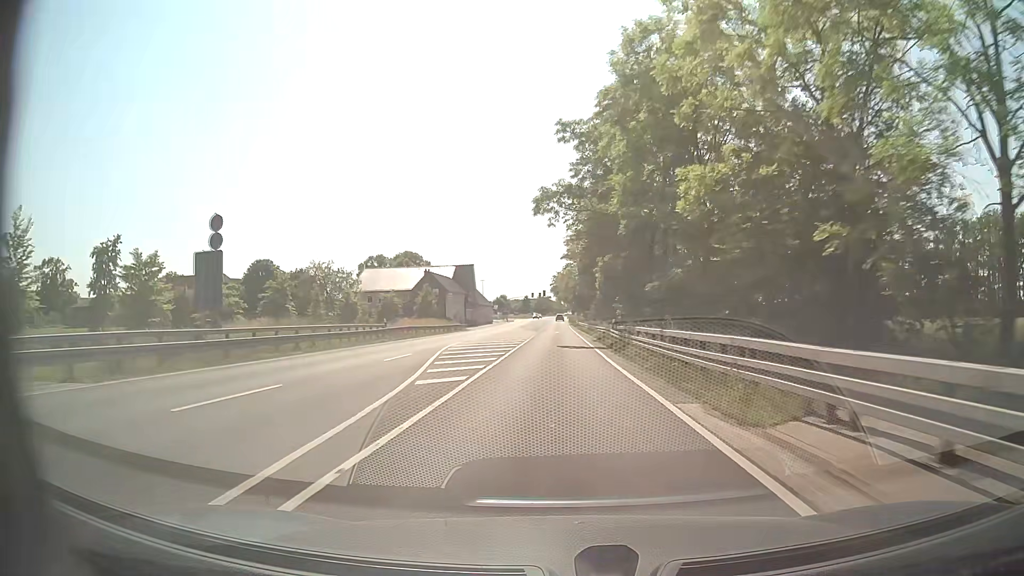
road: primary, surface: asphalt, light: Day
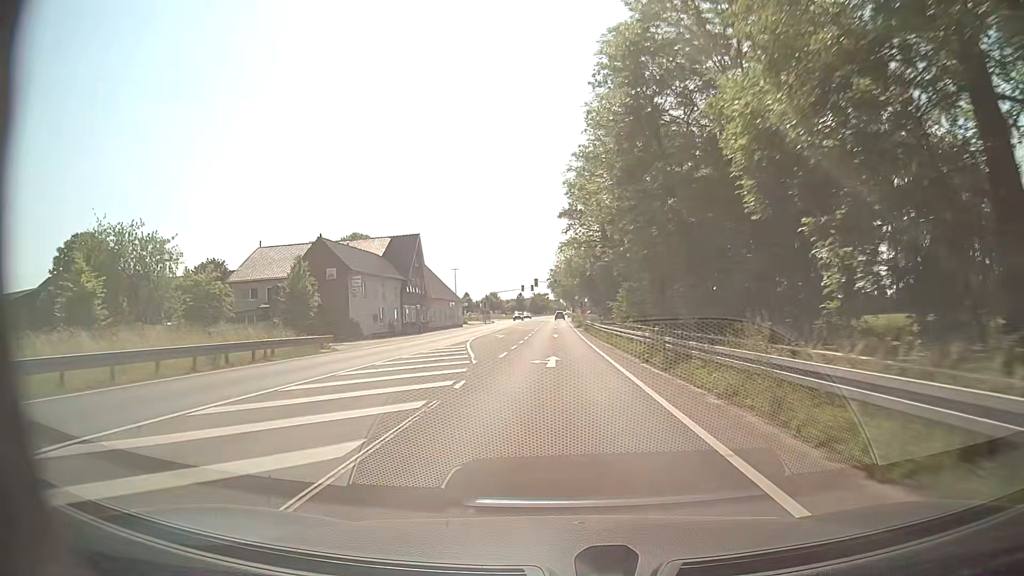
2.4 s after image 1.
(0.0, +43.8) m; 0°
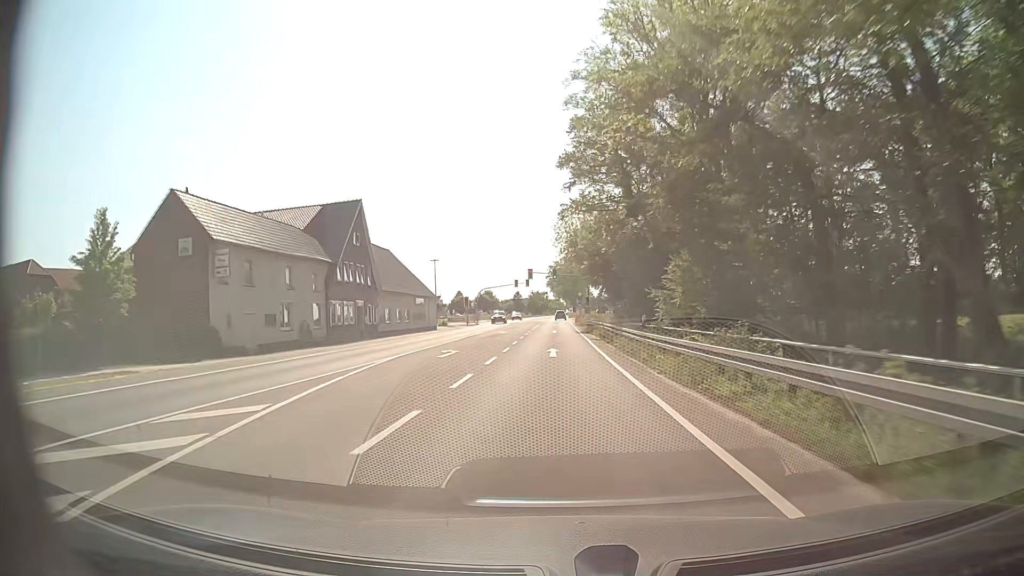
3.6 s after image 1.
(-0.1, +21.9) m; -1°
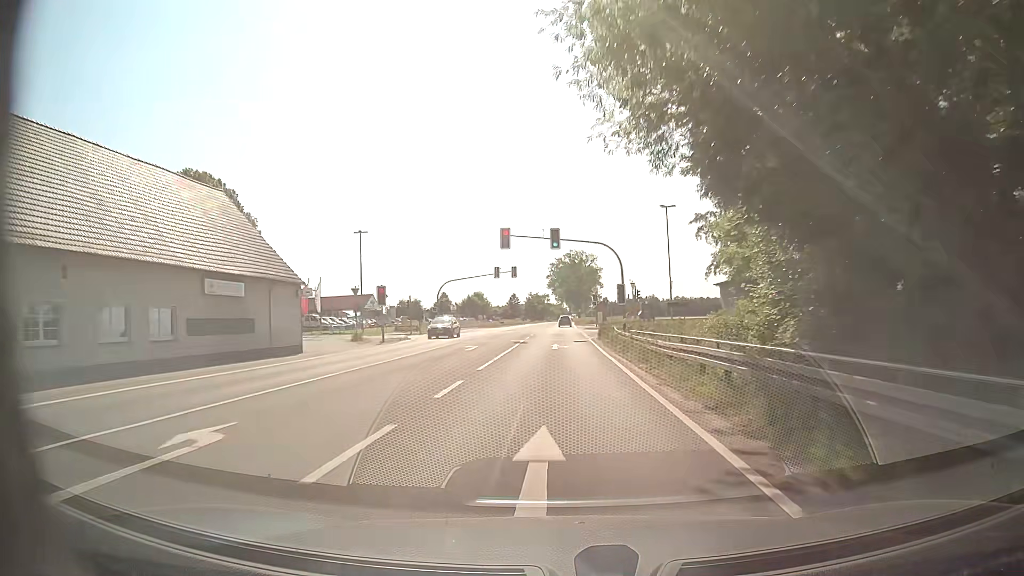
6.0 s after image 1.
(+0.2, +43.7) m; +1°
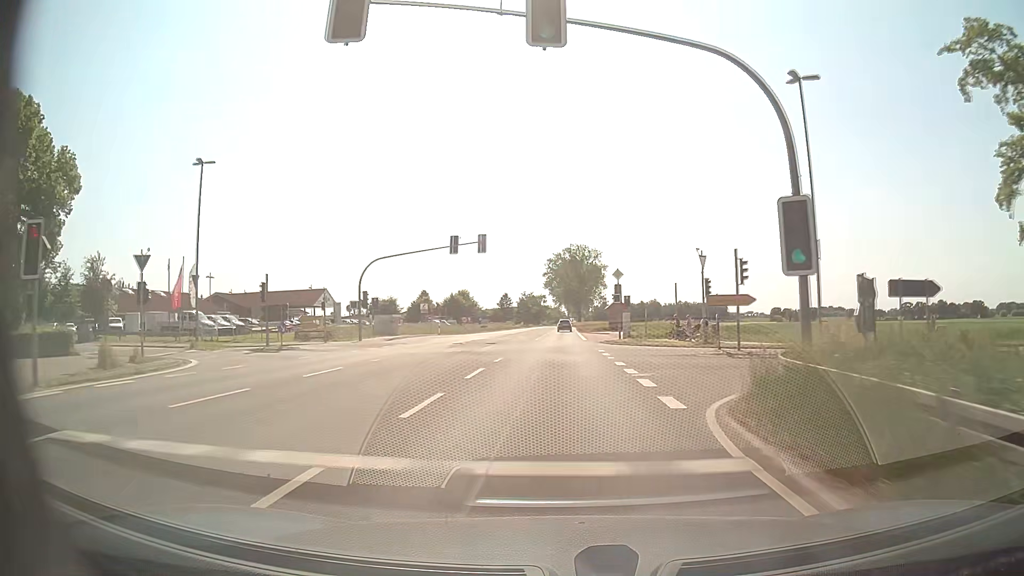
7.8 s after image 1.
(-0.2, +32.7) m; 0°
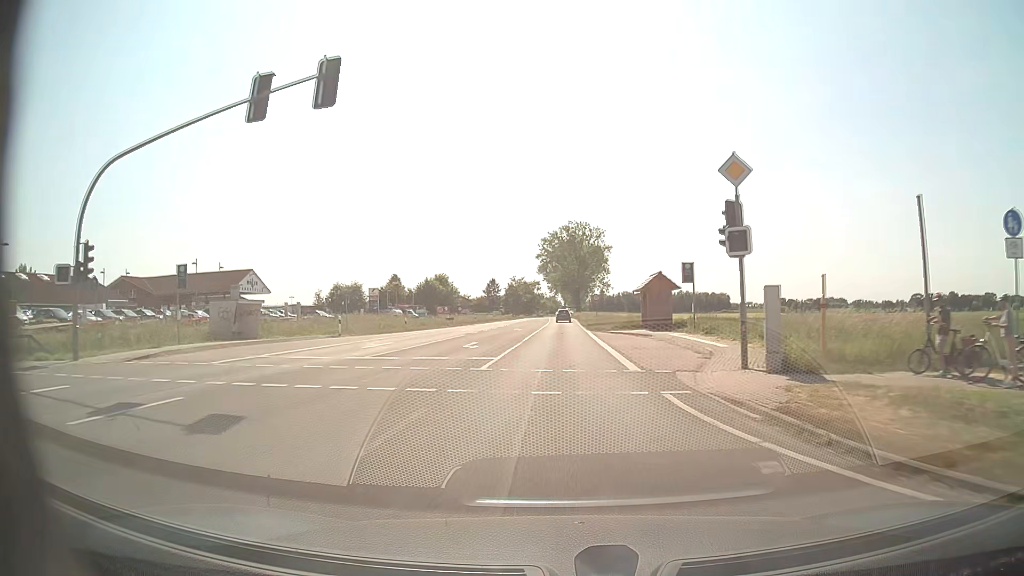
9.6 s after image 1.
(0.0, +32.7) m; 0°
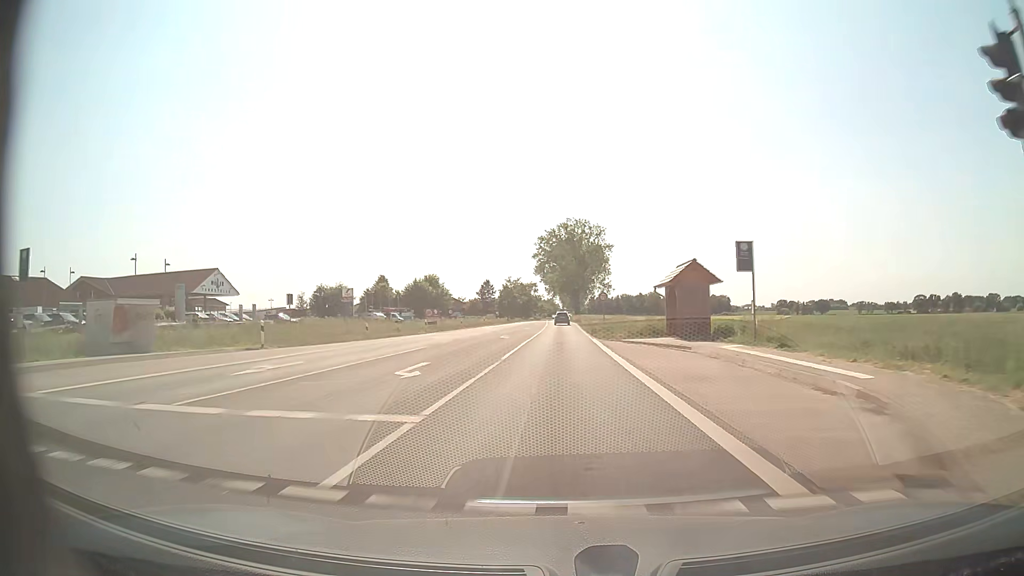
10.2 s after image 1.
(0.0, +10.9) m; 0°
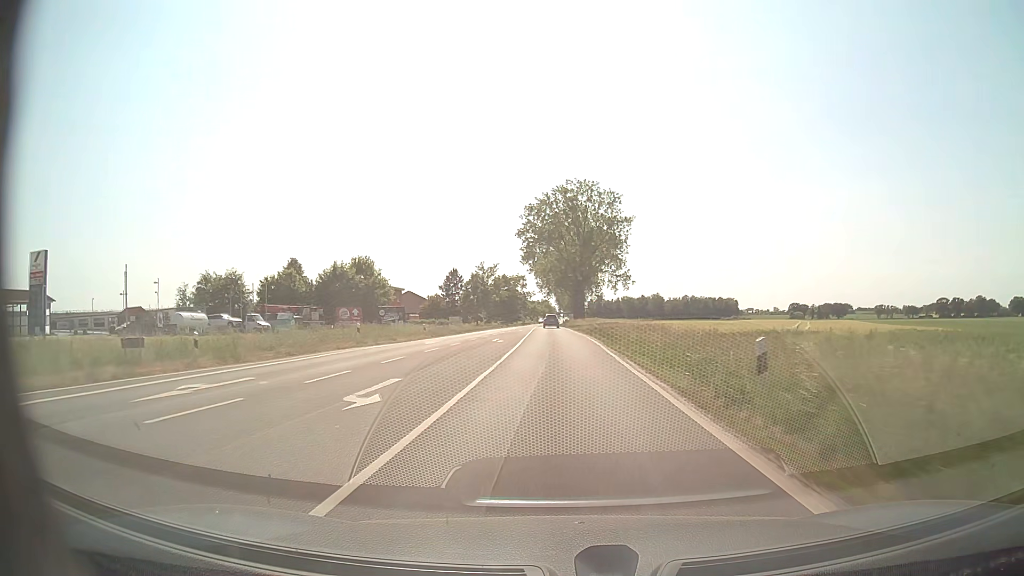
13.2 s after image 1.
(+0.2, +54.7) m; 0°
(0, +10) (0, +20) (0, +30) (0, +40) (0, +50) (0, +60) (-1, +70) (-1, +80) (-1, +90) (-1, +100) m
